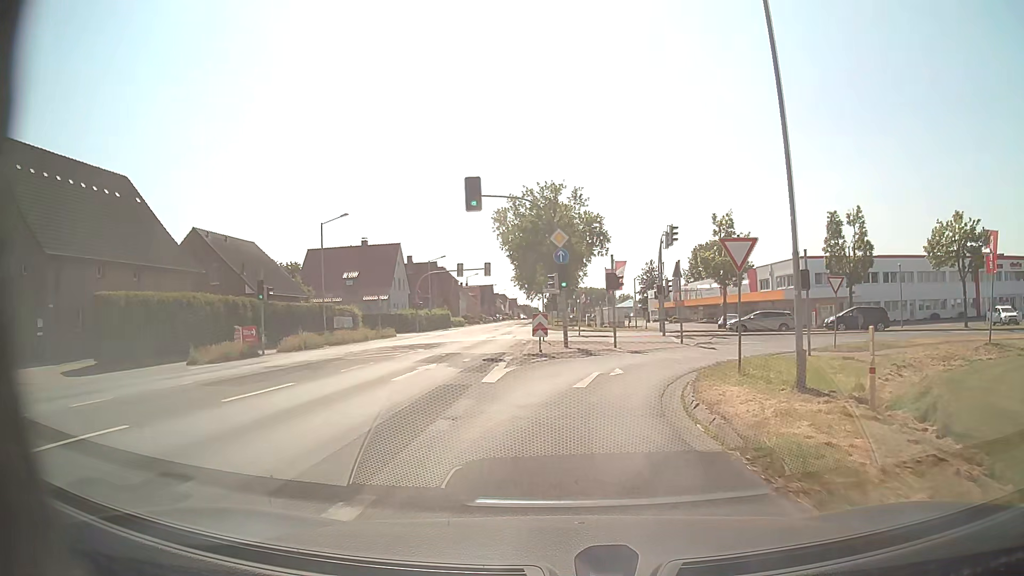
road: tertiary_link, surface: asphalt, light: Day
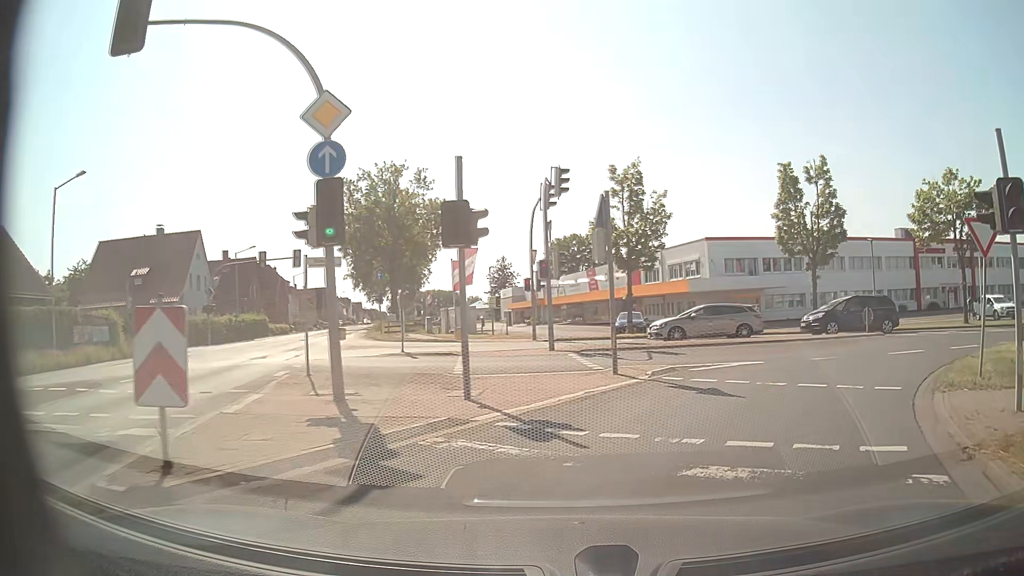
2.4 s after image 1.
(+0.9, +16.8) m; +12°
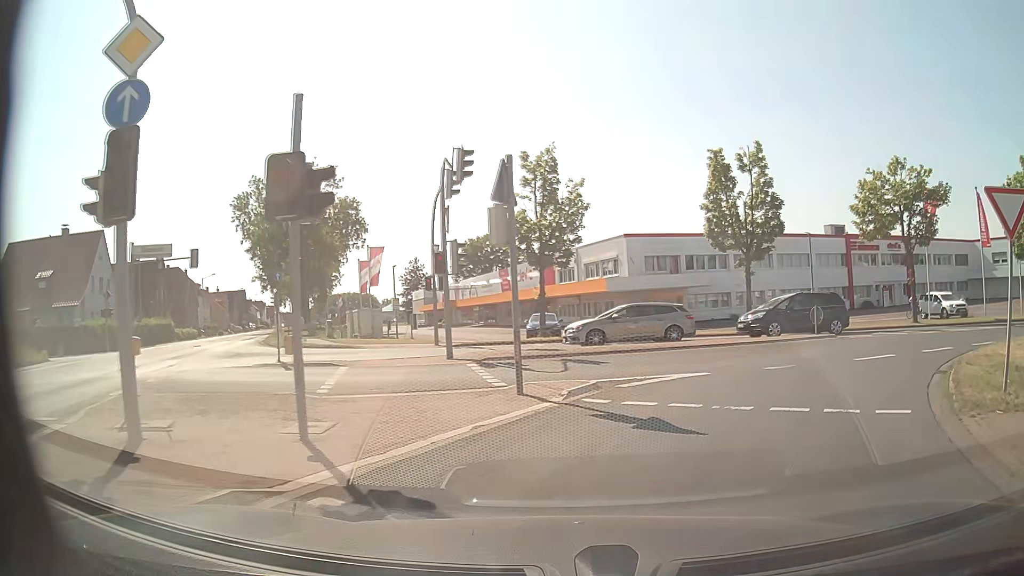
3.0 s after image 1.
(+0.2, +3.3) m; +7°
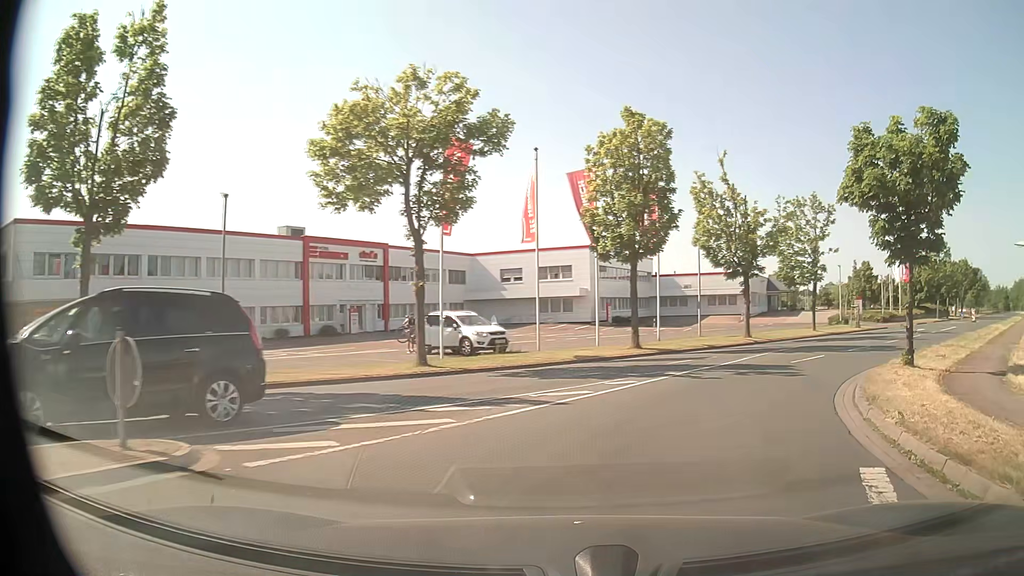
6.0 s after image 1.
(+6.7, +16.7) m; +46°
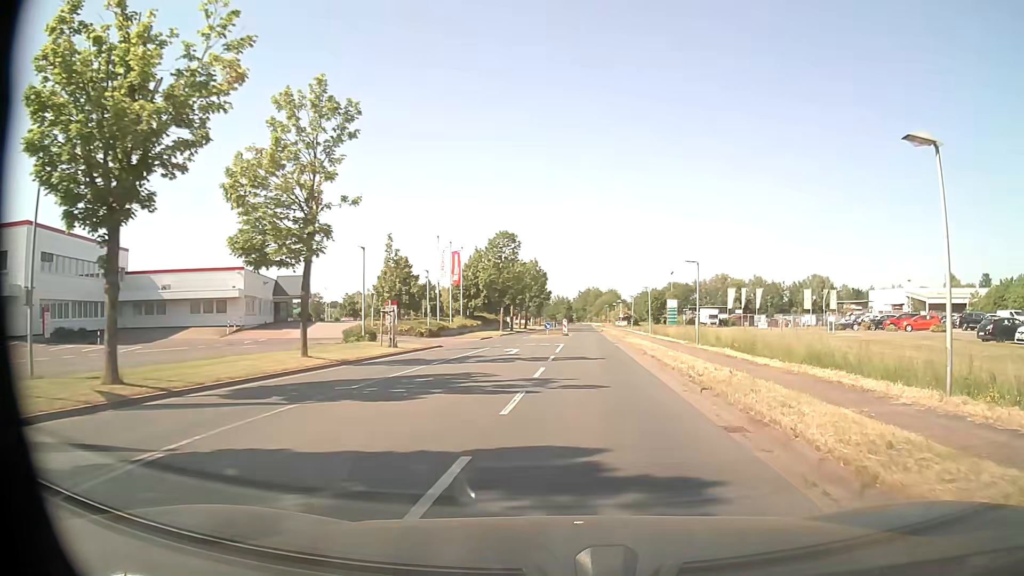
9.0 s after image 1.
(+8.6, +21.0) m; +41°
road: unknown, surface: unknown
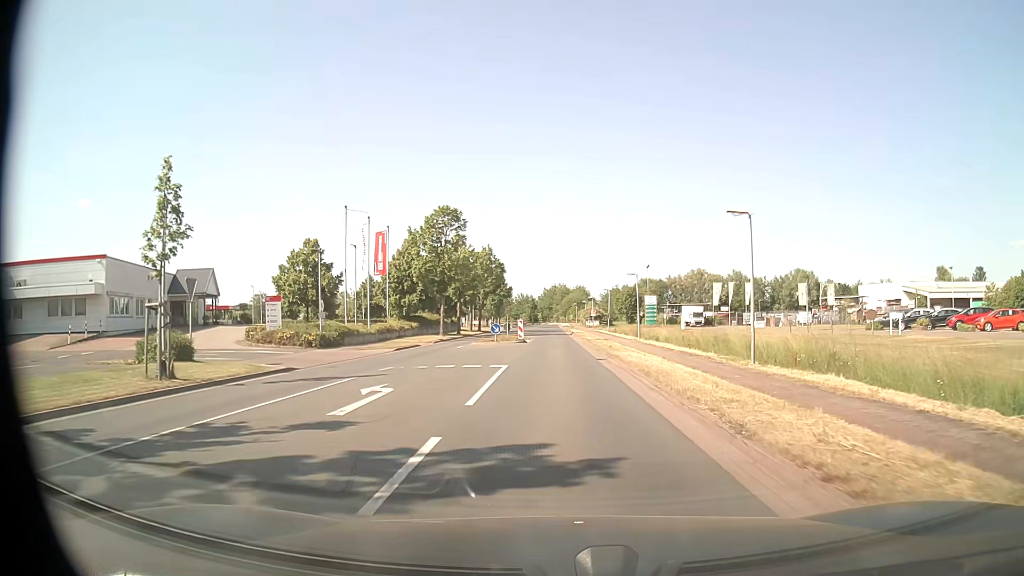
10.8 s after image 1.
(+0.8, +17.2) m; +3°
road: tertiary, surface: asphalt
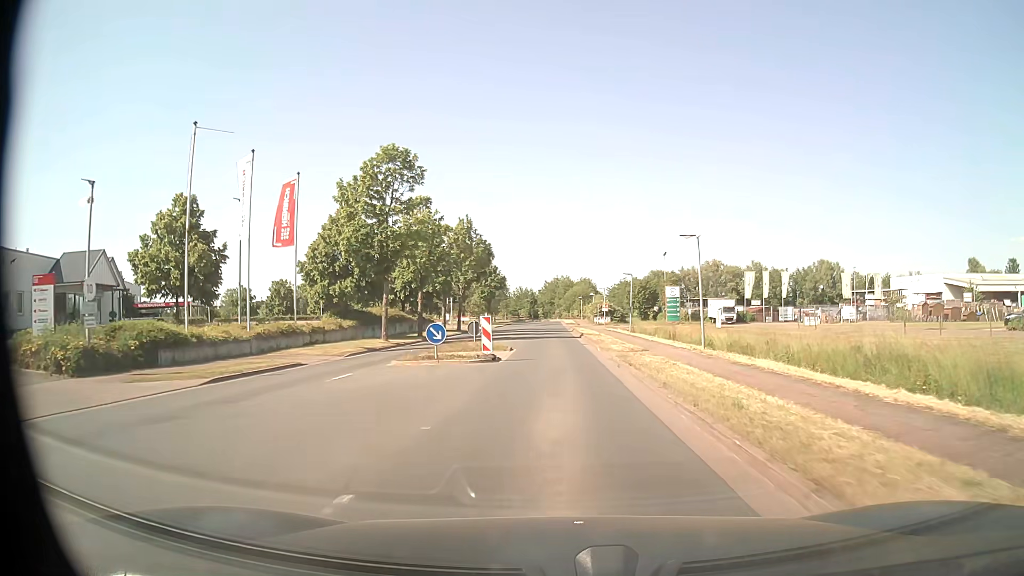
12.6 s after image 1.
(0.0, +20.1) m; 0°
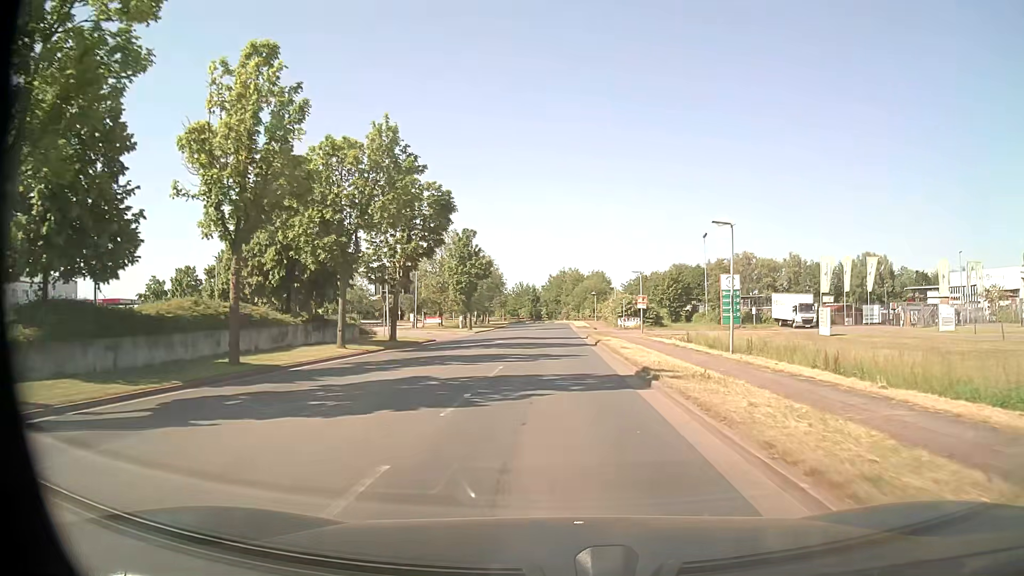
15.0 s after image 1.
(-0.2, +29.2) m; -1°
(0, +10) (0, +20) (0, +30) (0, +40) (0, +50) (0, +60) (0, +70) (0, +80) (0, +90) (0, +100) m
